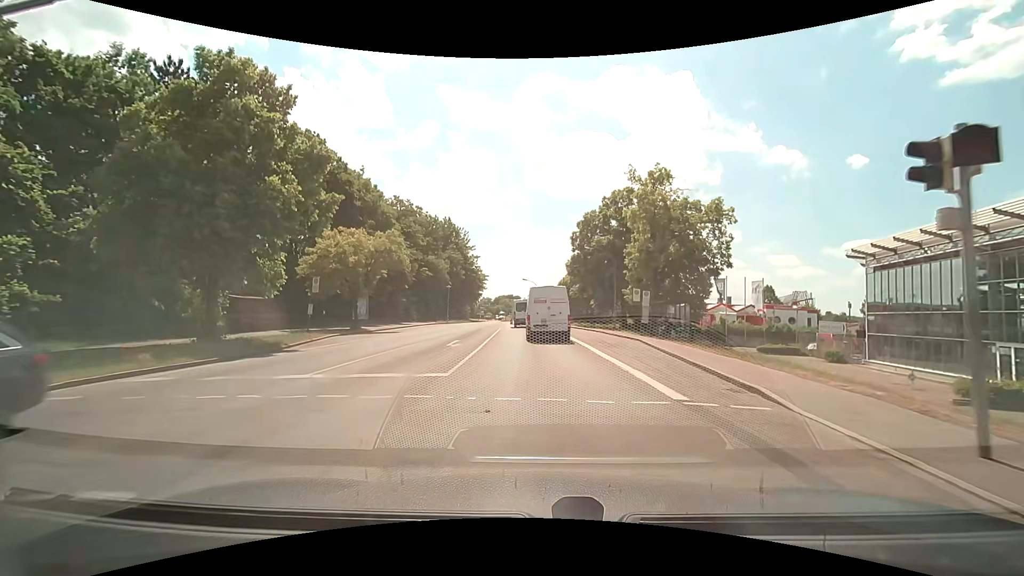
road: secondary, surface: asphalt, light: Day
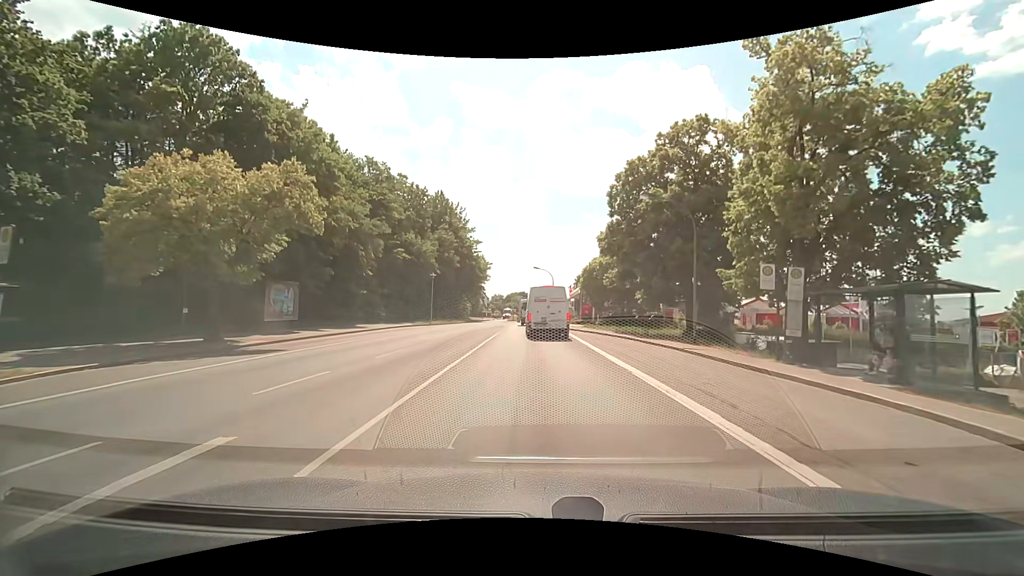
(-0.2, +18.7) m; -2°
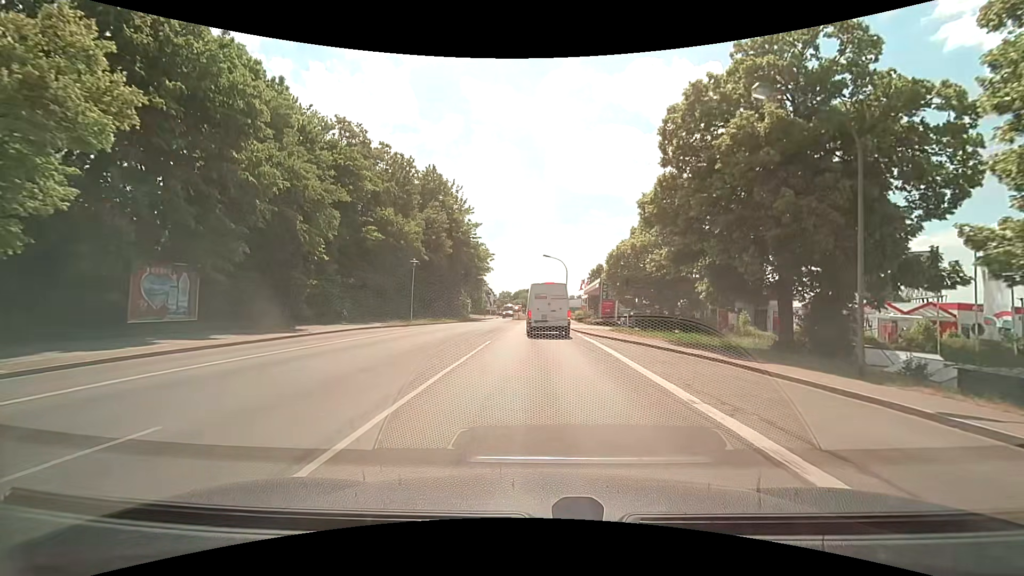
(0.0, +11.6) m; -1°
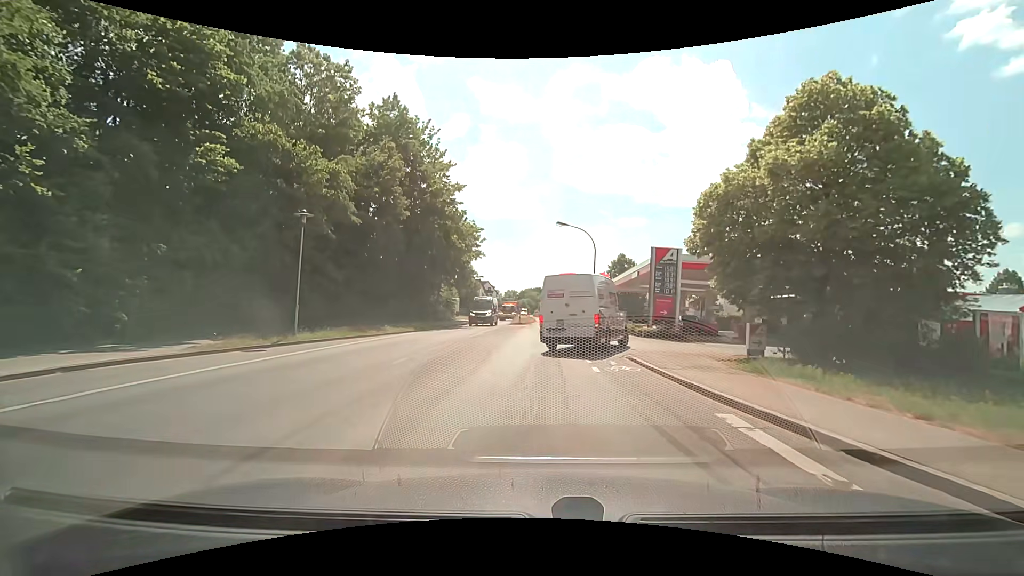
(-0.2, +20.2) m; -1°
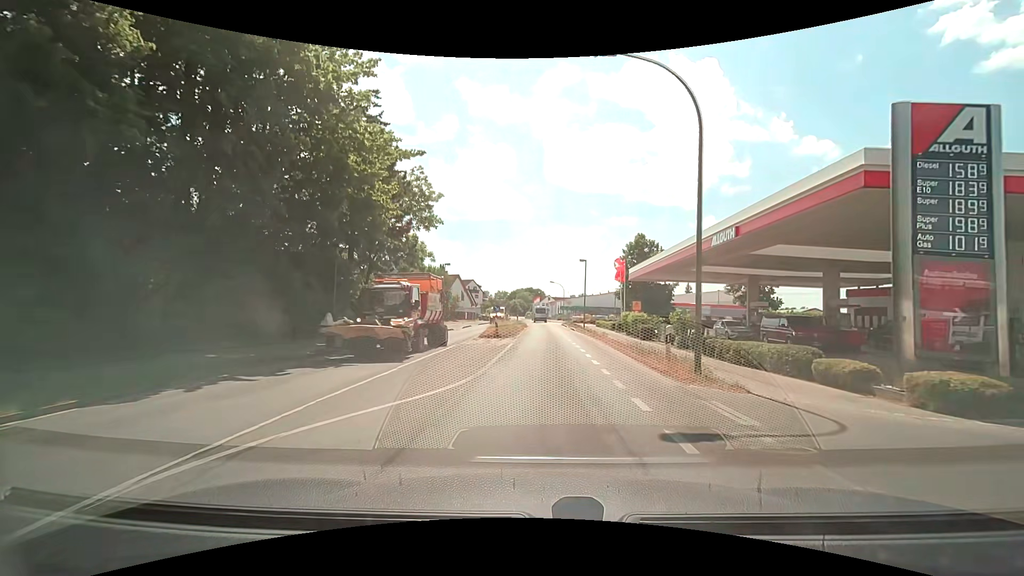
(0.0, +22.5) m; +1°
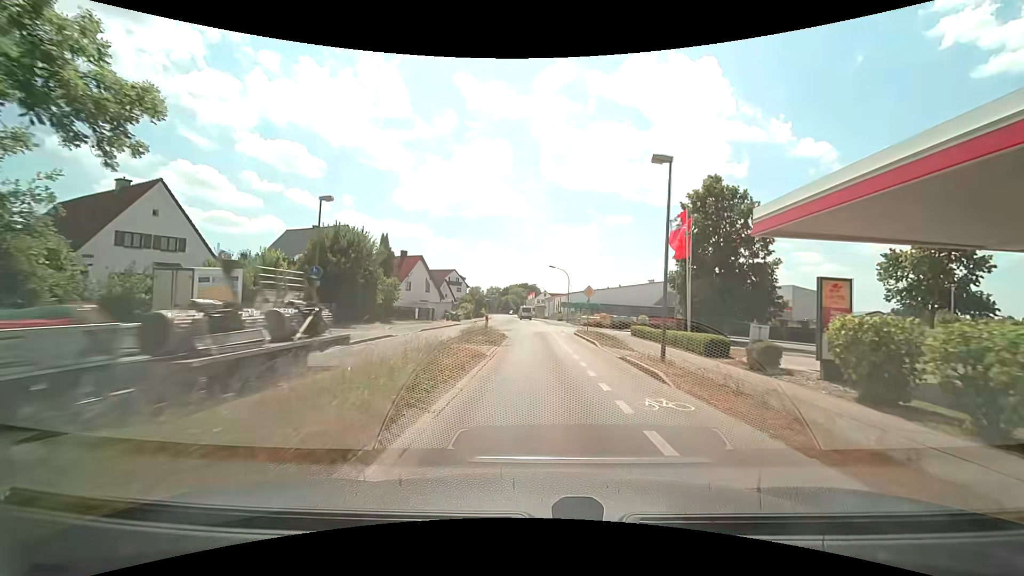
(+0.1, +28.4) m; +1°
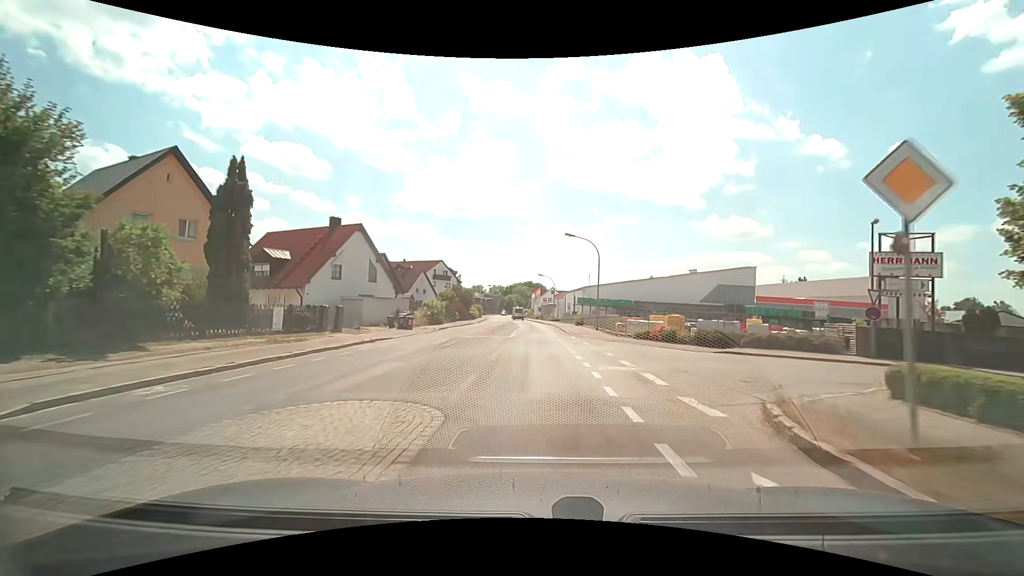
(-0.3, +26.8) m; -1°
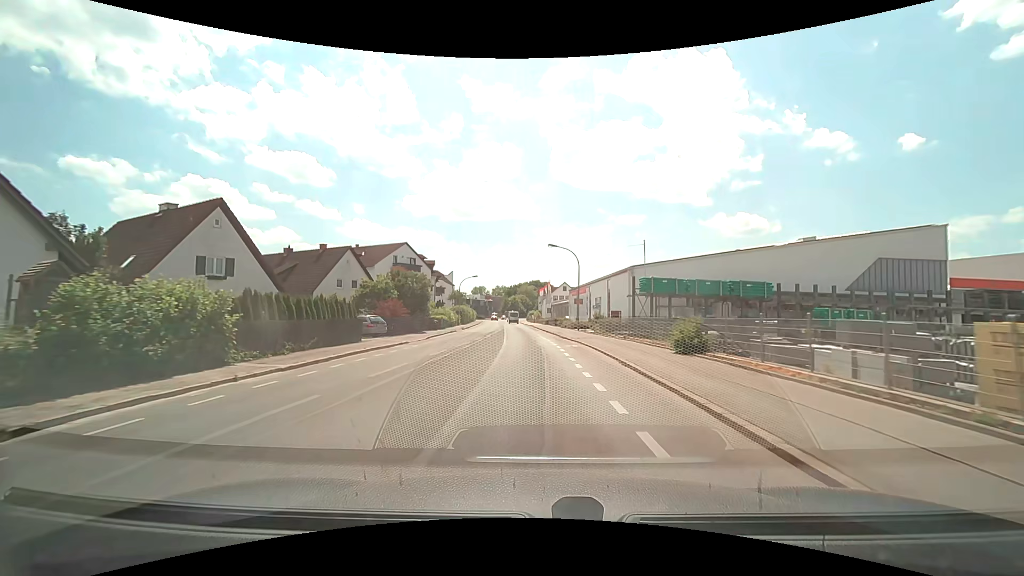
(-0.4, +35.6) m; -1°
(0, +10) (0, +20) (-1, +30) (-1, +40) (-2, +50) (-3, +60) (-4, +70) (-4, +80) (-5, +90) (-6, +100) m
